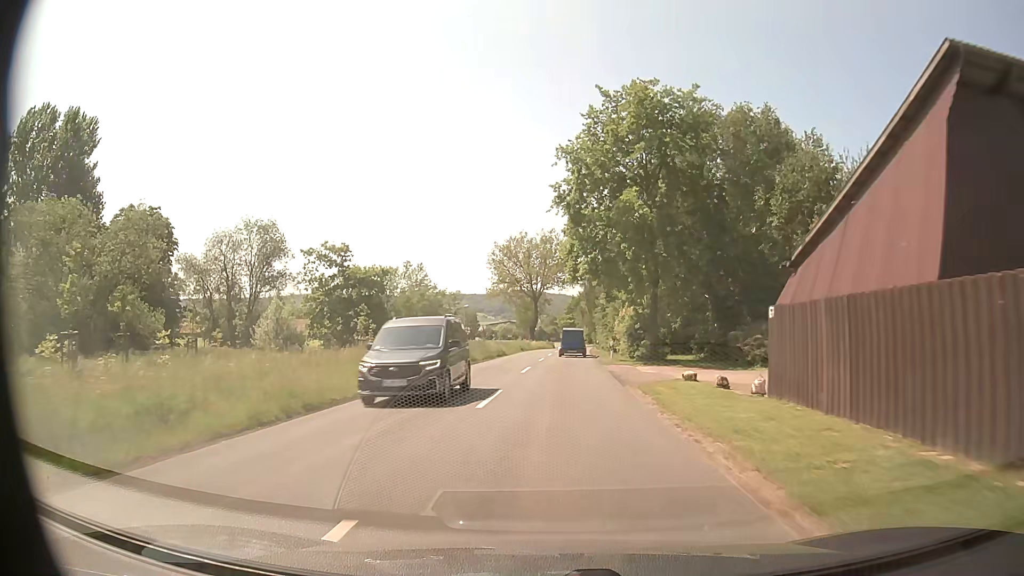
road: secondary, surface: asphalt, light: Day
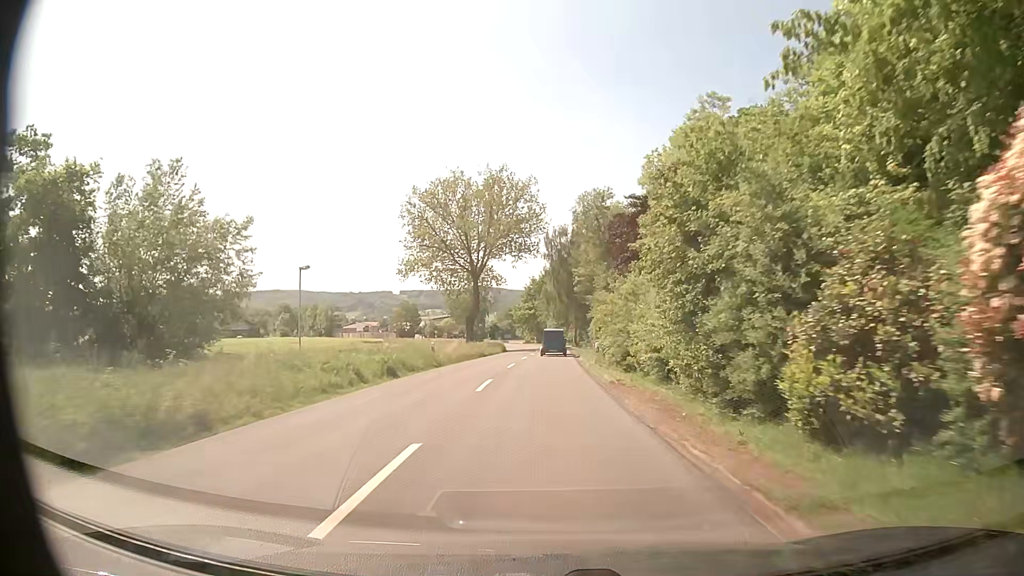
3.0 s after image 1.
(+1.3, +44.1) m; +4°
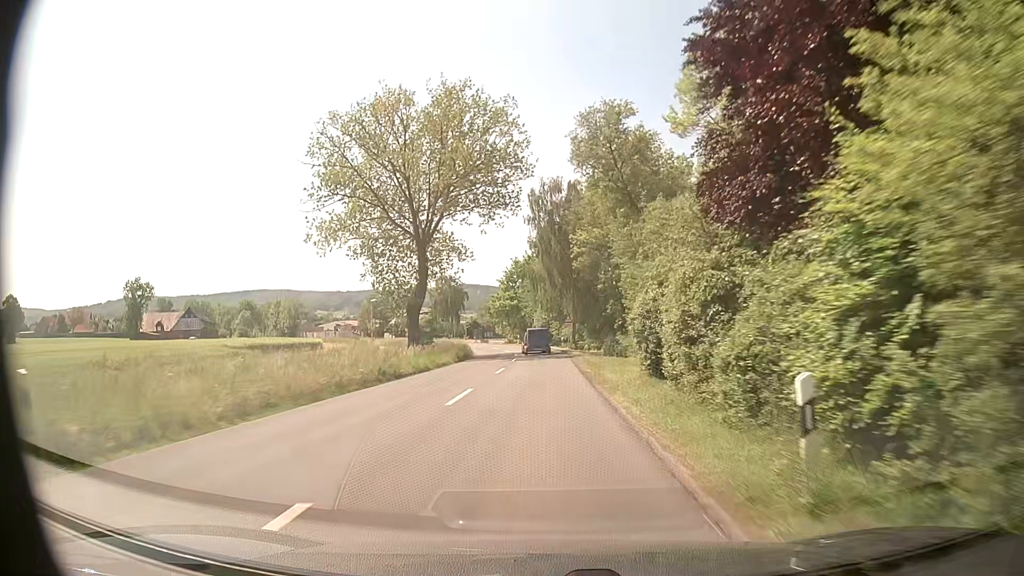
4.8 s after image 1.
(+0.1, +26.8) m; +1°
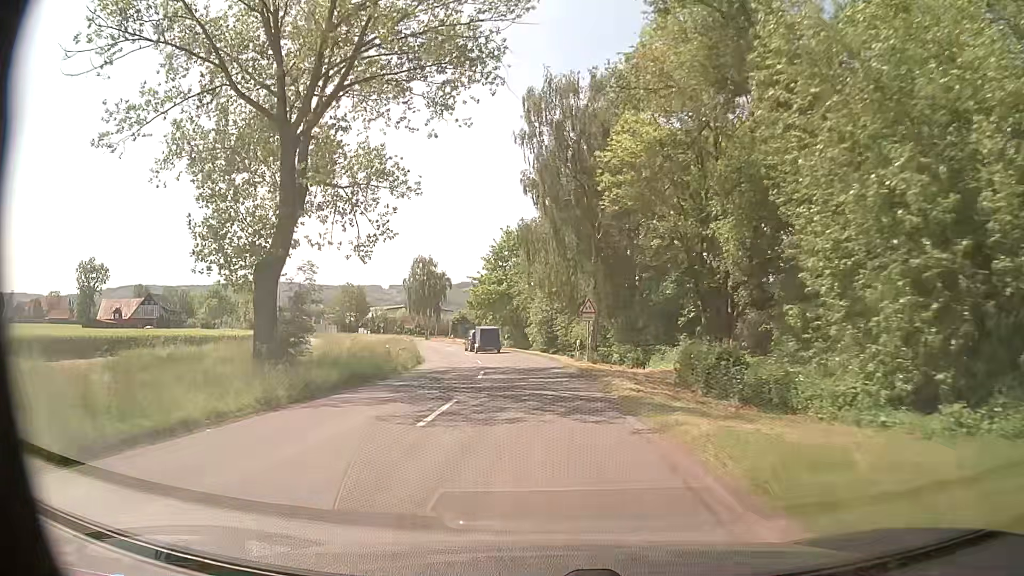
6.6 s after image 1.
(0.0, +26.9) m; -1°
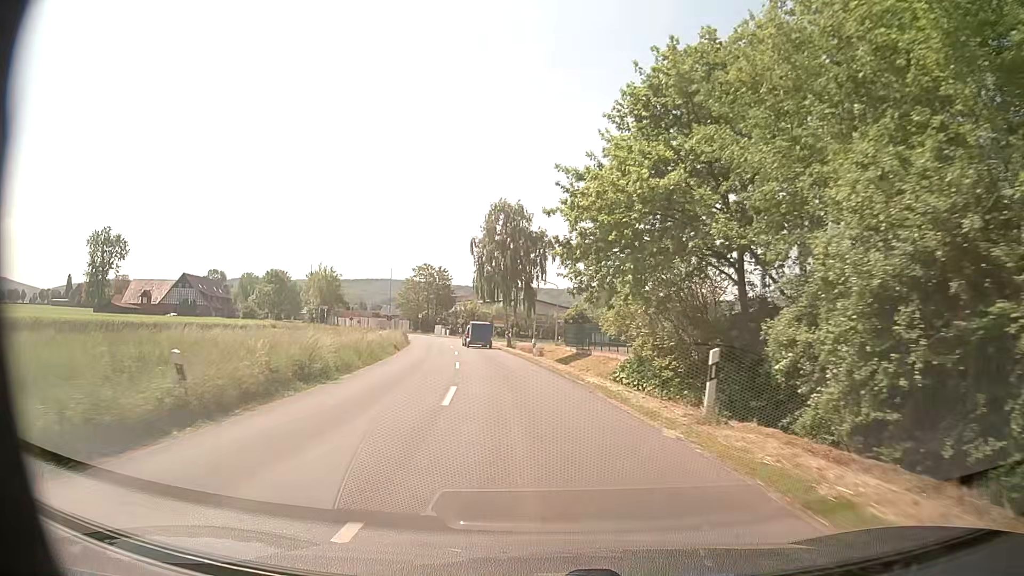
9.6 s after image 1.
(-3.2, +45.1) m; -11°
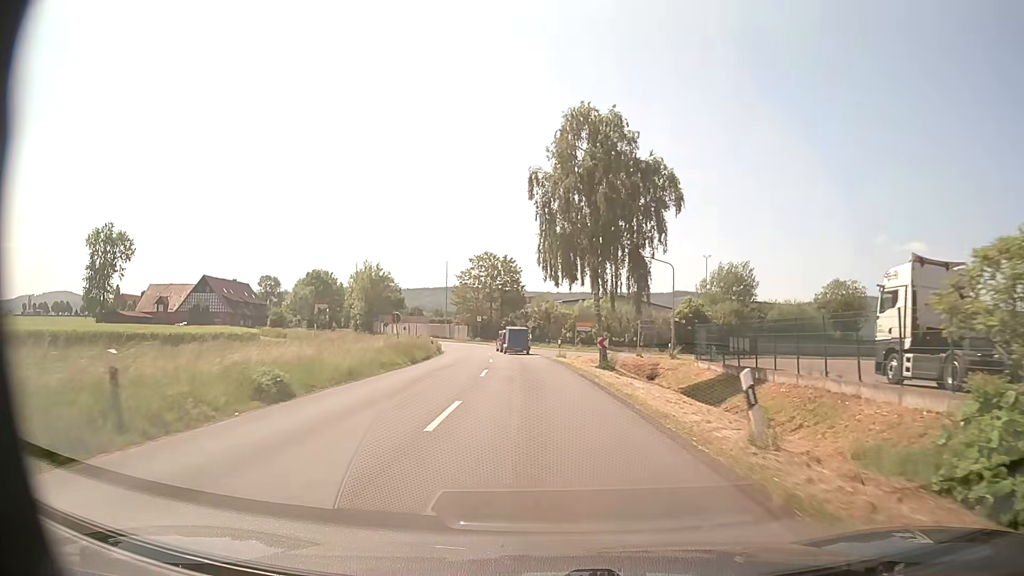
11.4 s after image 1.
(-1.6, +27.1) m; -6°
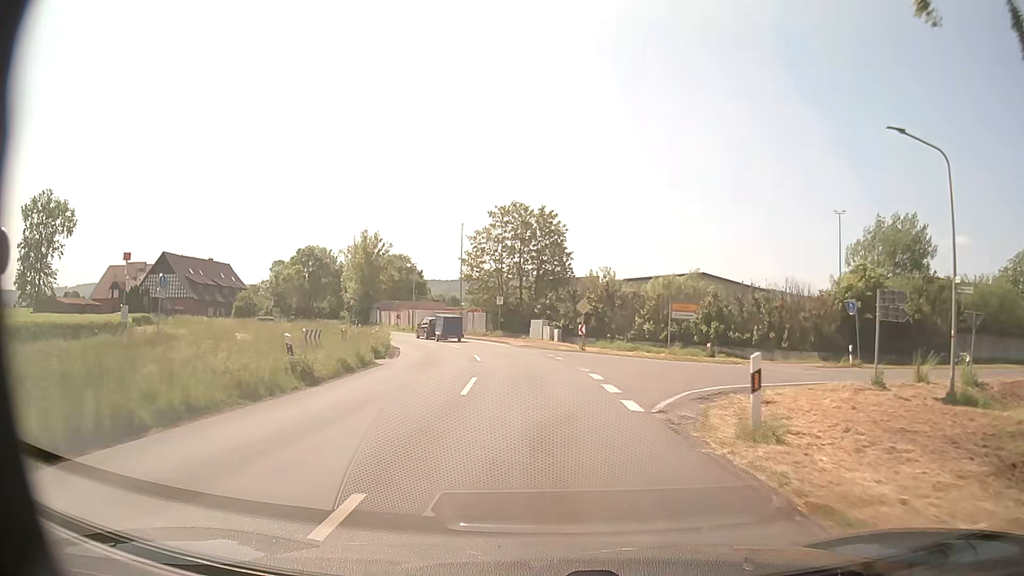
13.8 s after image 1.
(-1.3, +31.1) m; -5°
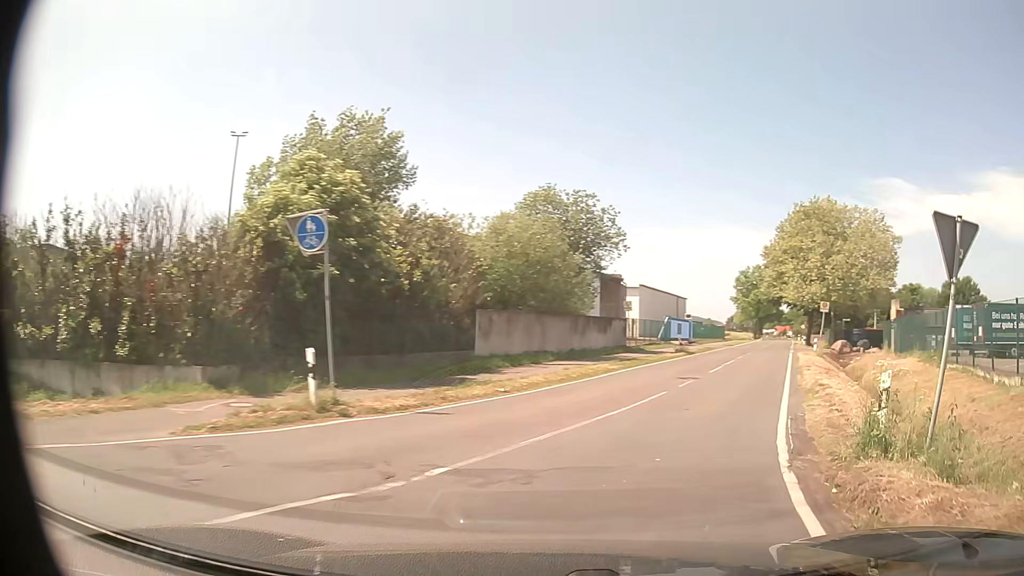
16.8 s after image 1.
(+7.8, +21.9) m; +55°
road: tertiary
(+2, +10) (+5, +19) (+9, +29) (+12, +38) (+16, +47) (+19, +57) (+23, +66) (+26, +75) (+30, +85) (+34, +94) m
